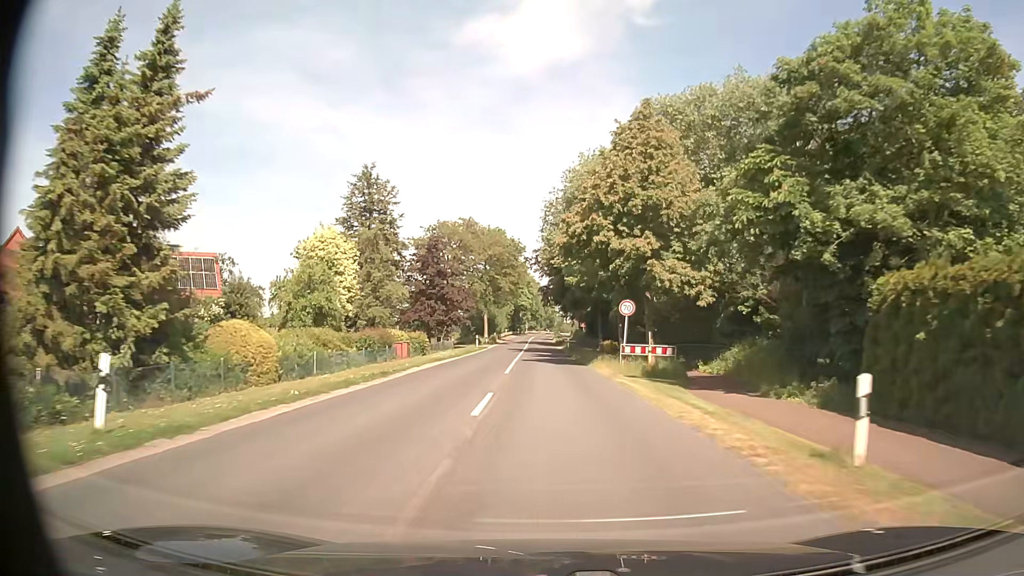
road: secondary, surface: asphalt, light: Day
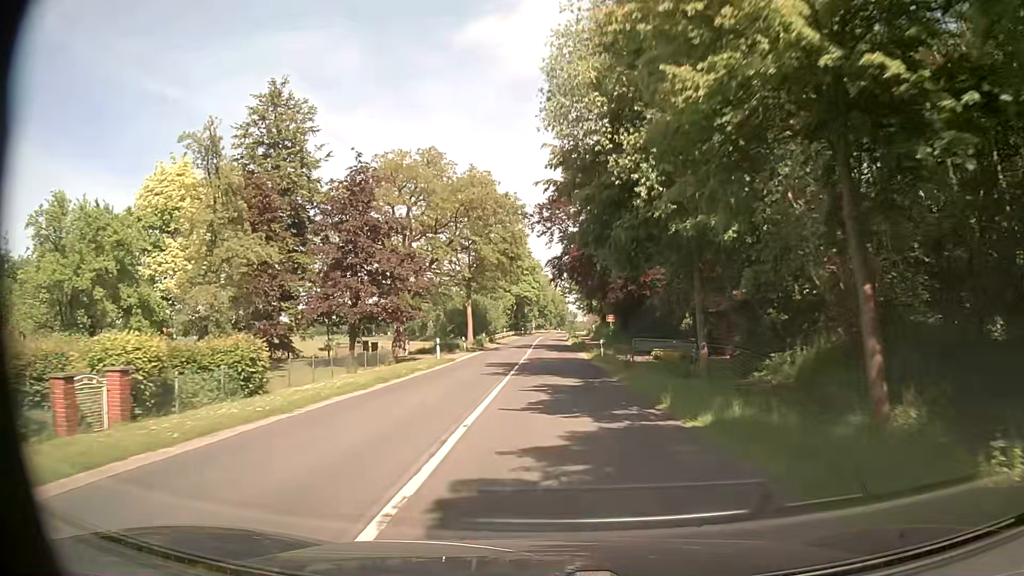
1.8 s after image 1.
(-0.4, +29.6) m; -1°
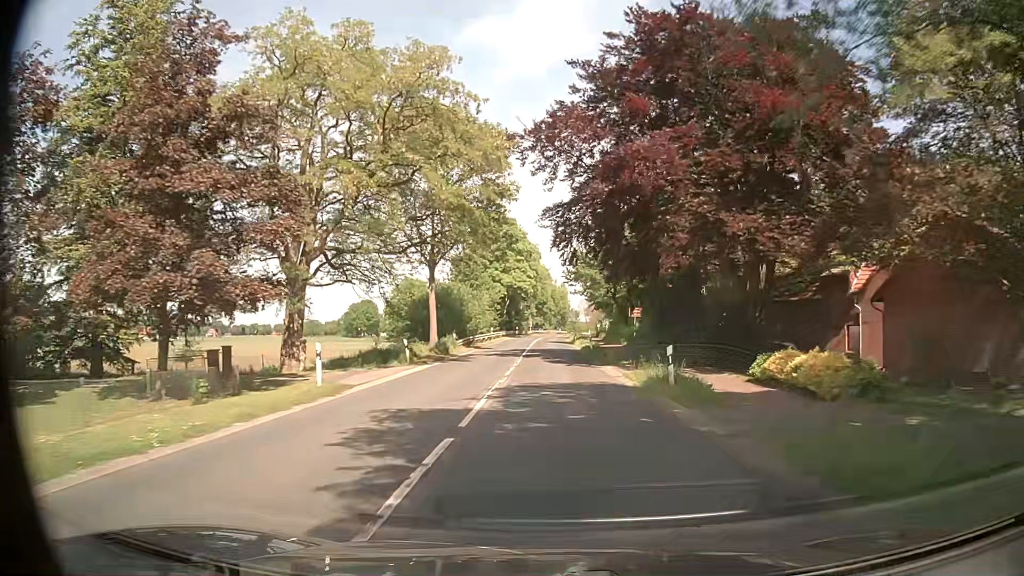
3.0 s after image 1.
(+0.1, +20.2) m; +1°
(0, +10) (0, +20) (0, +30) (0, +40) (0, +50) (0, +60) (+1, +70) (+1, +80) (+1, +90) (+2, +100) m
